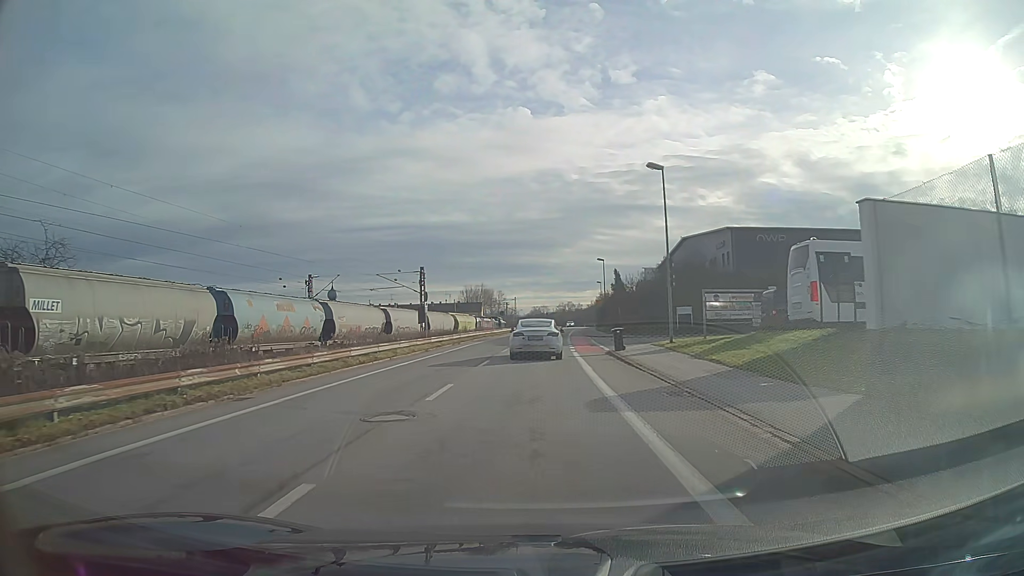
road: unclassified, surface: asphalt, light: Day
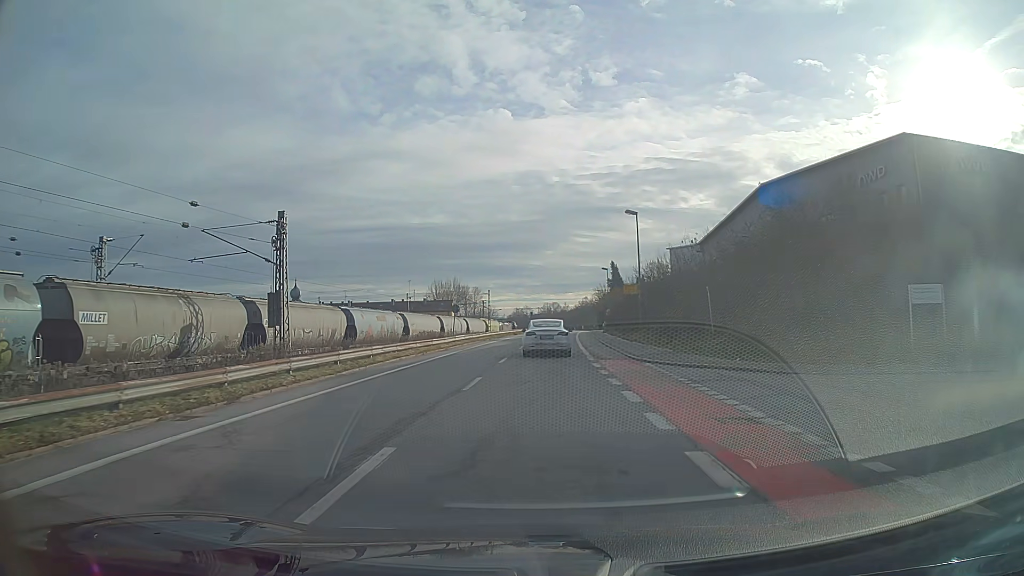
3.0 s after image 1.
(+0.4, +34.7) m; +2°
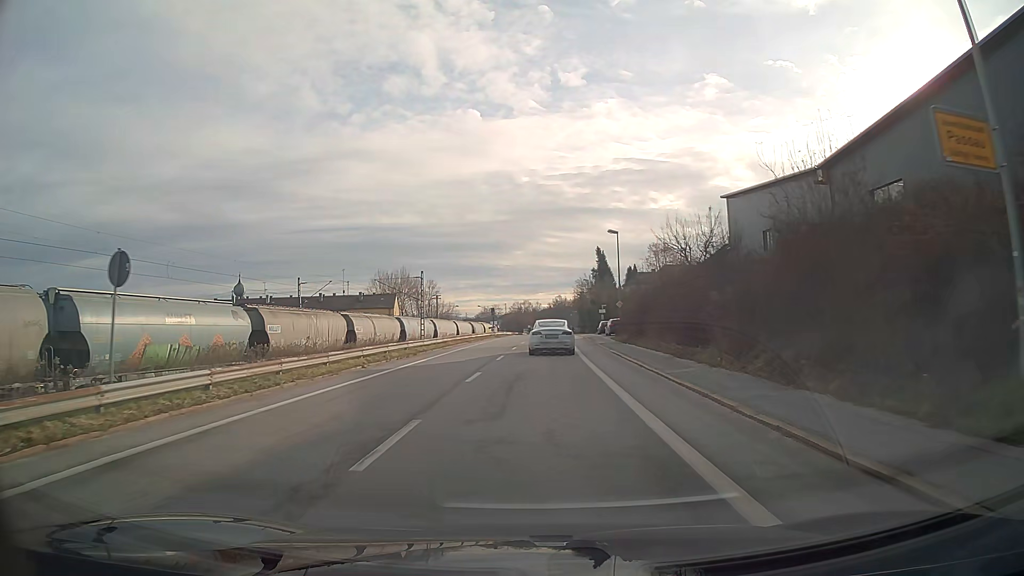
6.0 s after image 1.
(+0.9, +36.5) m; +2°
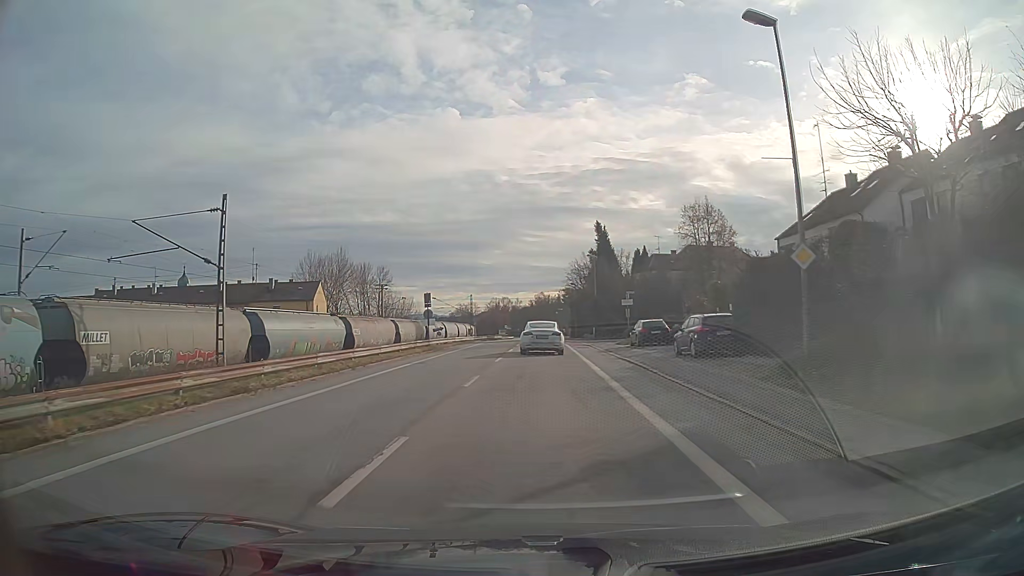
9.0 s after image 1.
(+0.5, +37.6) m; +2°
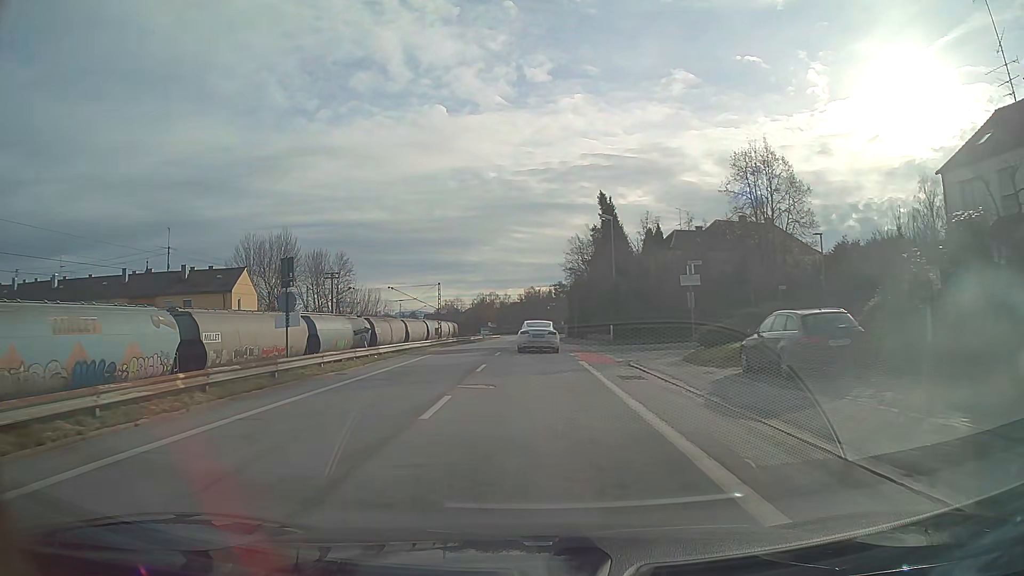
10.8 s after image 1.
(+0.2, +22.8) m; +1°
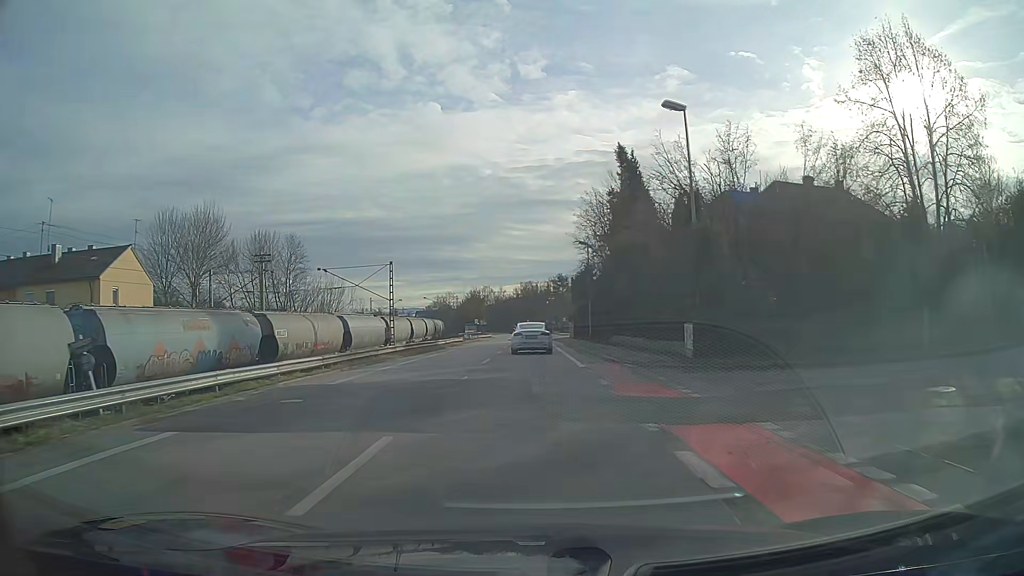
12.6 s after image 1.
(+0.1, +23.0) m; 0°
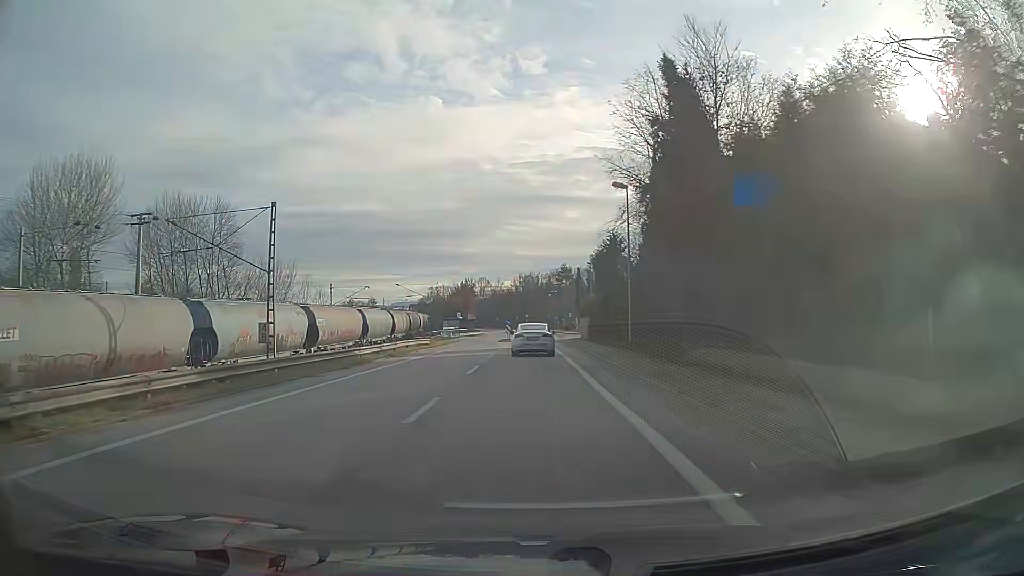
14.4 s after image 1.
(0.0, +23.1) m; 0°
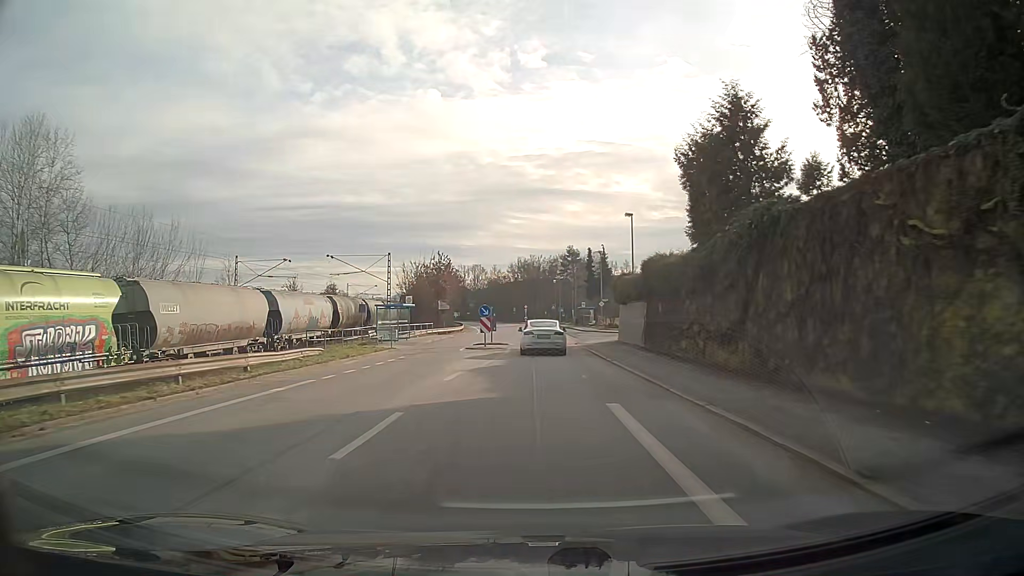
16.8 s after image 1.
(0.0, +30.7) m; 0°
